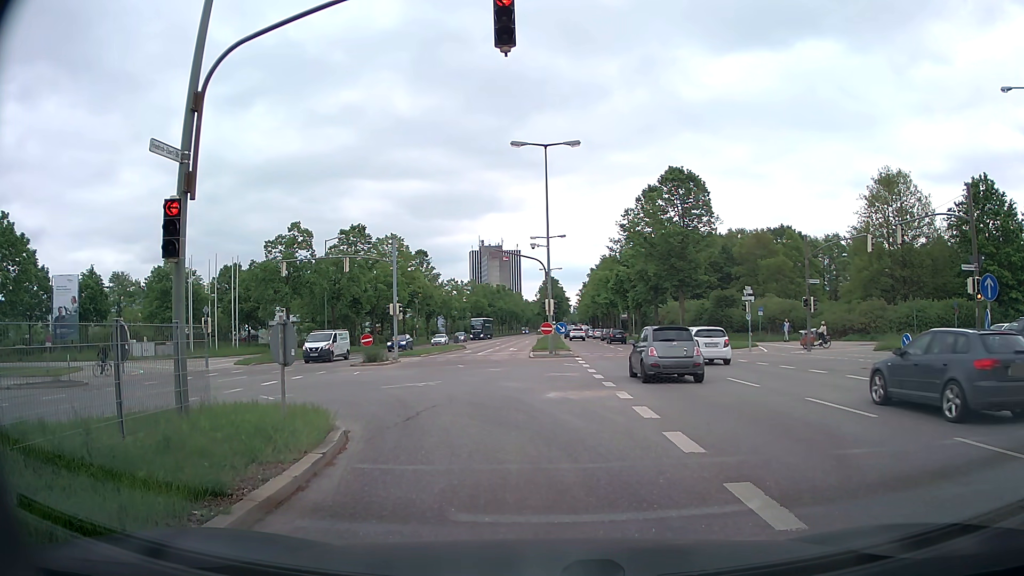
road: primary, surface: asphalt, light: Day
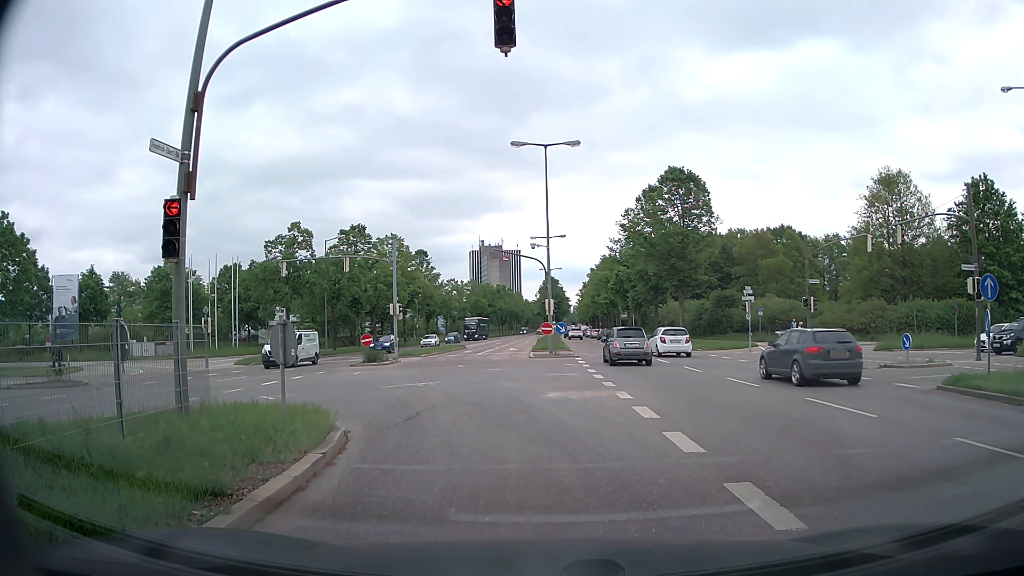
(0.0, 0.0) m; 0°
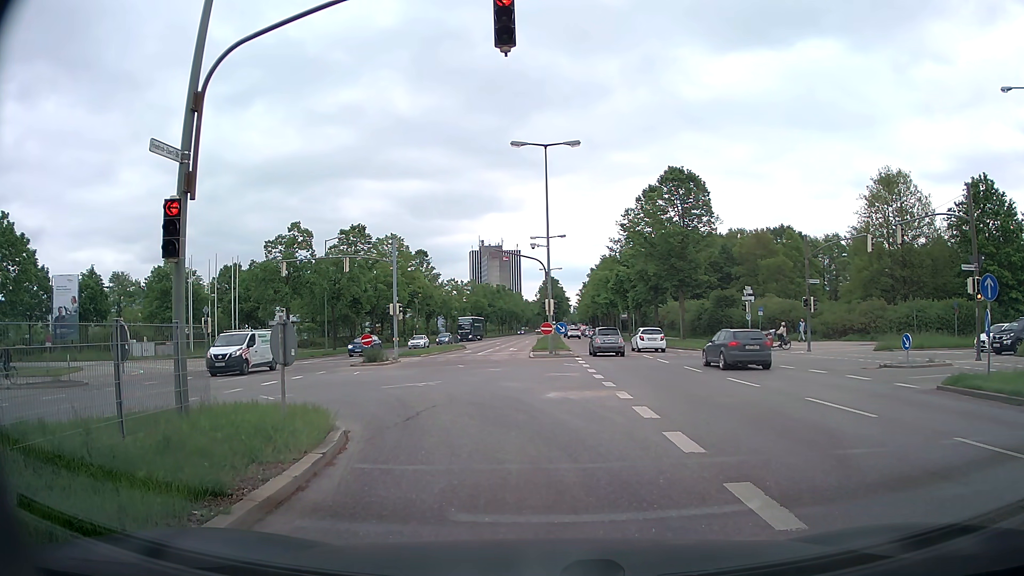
(0.0, 0.0) m; 0°
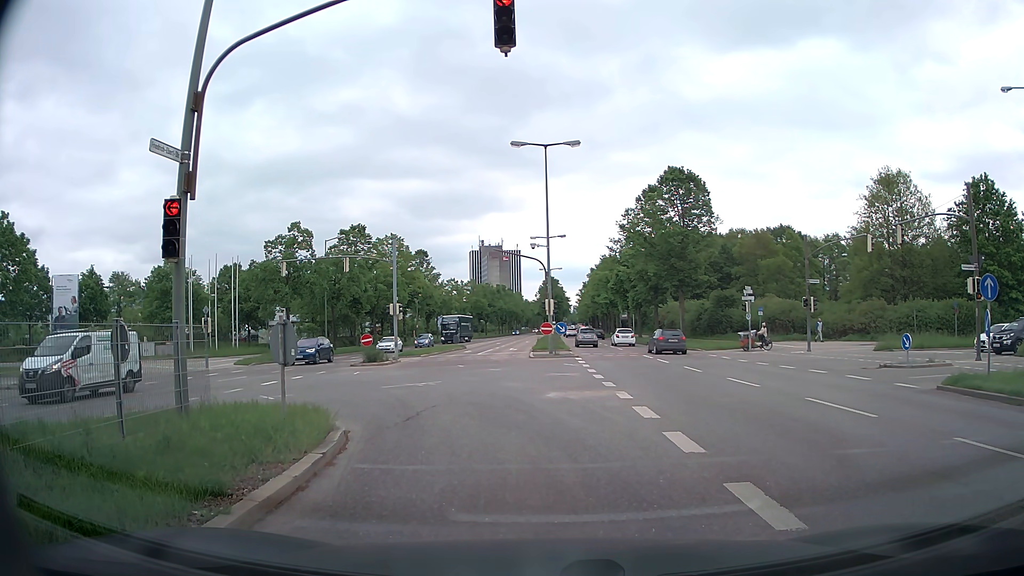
(0.0, 0.0) m; 0°
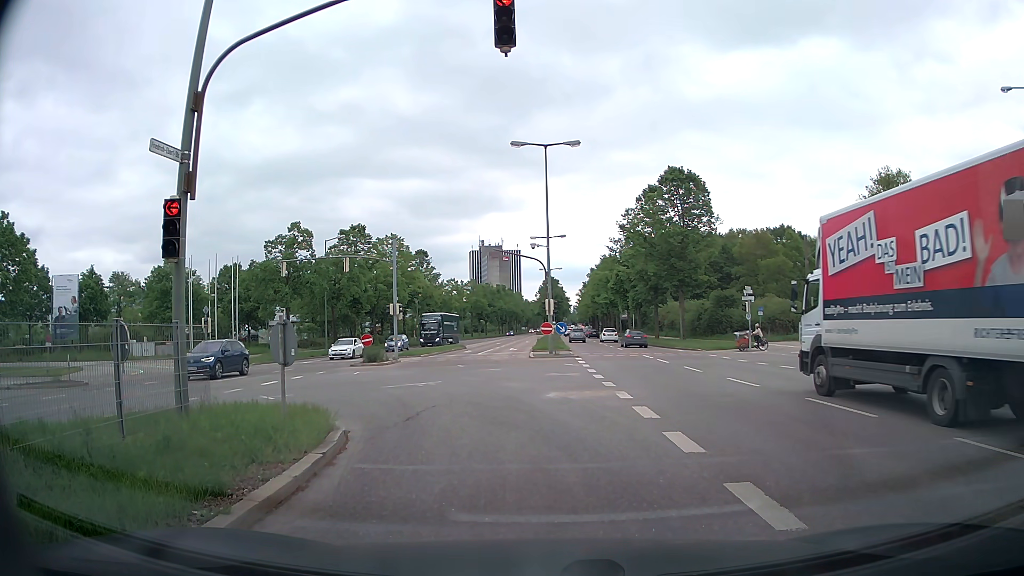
(0.0, 0.0) m; 0°
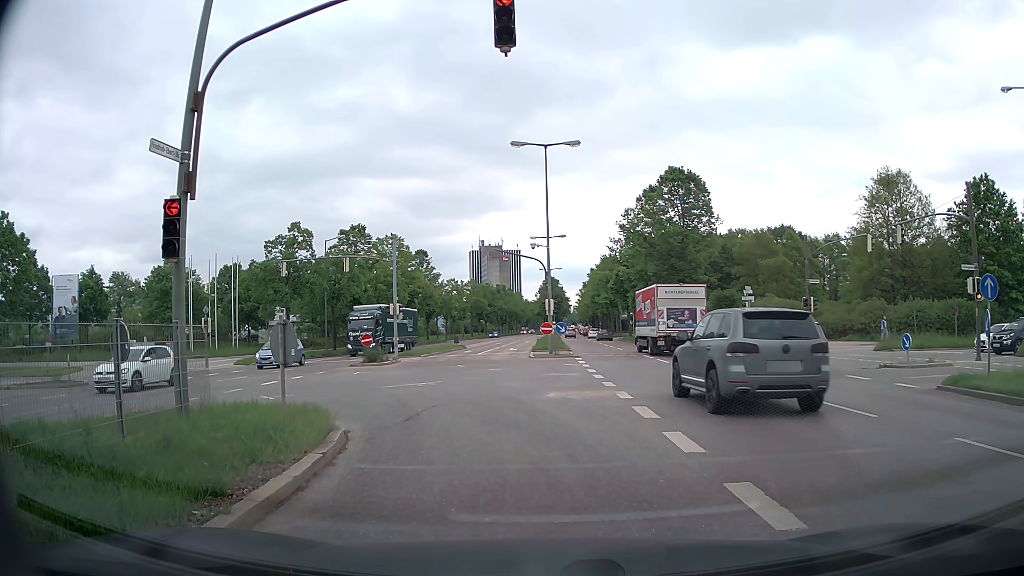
(0.0, 0.0) m; 0°
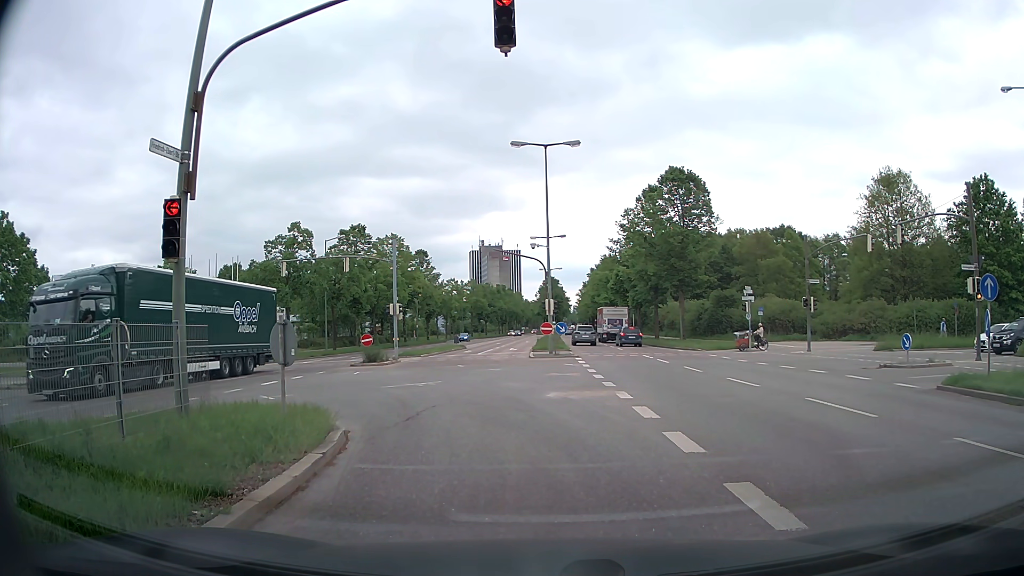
(0.0, 0.0) m; 0°
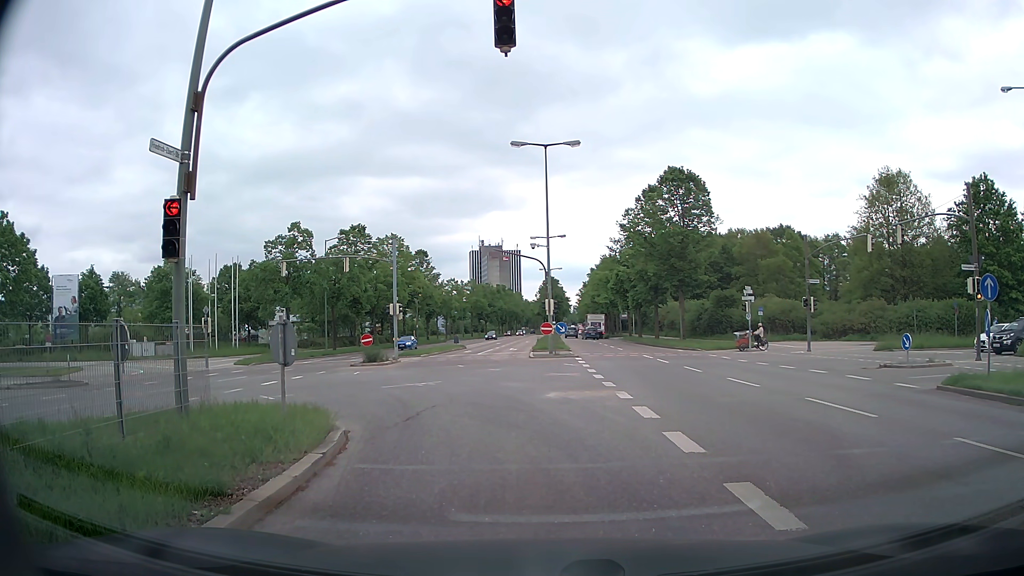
(0.0, 0.0) m; 0°
